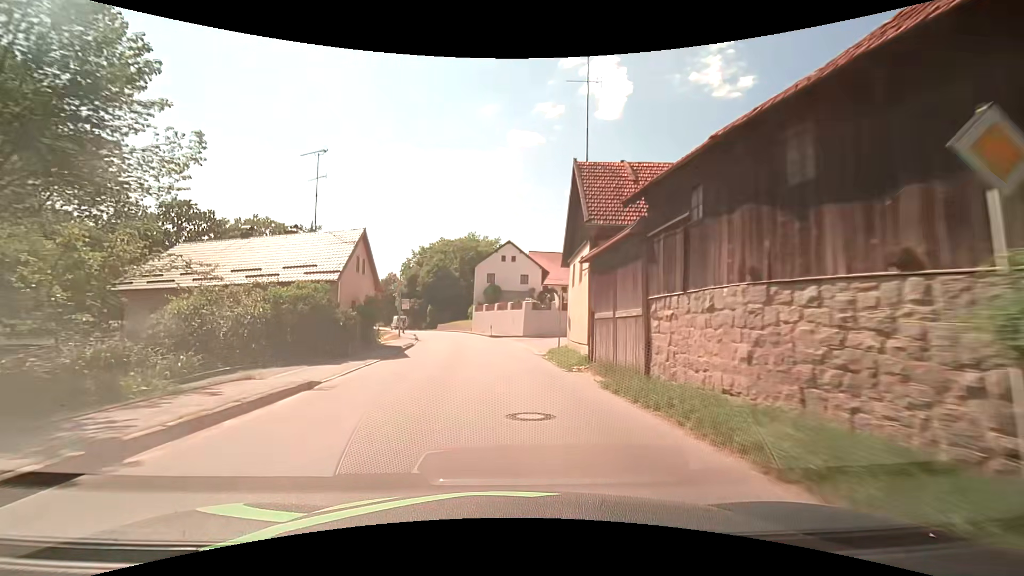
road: secondary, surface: asphalt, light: Day
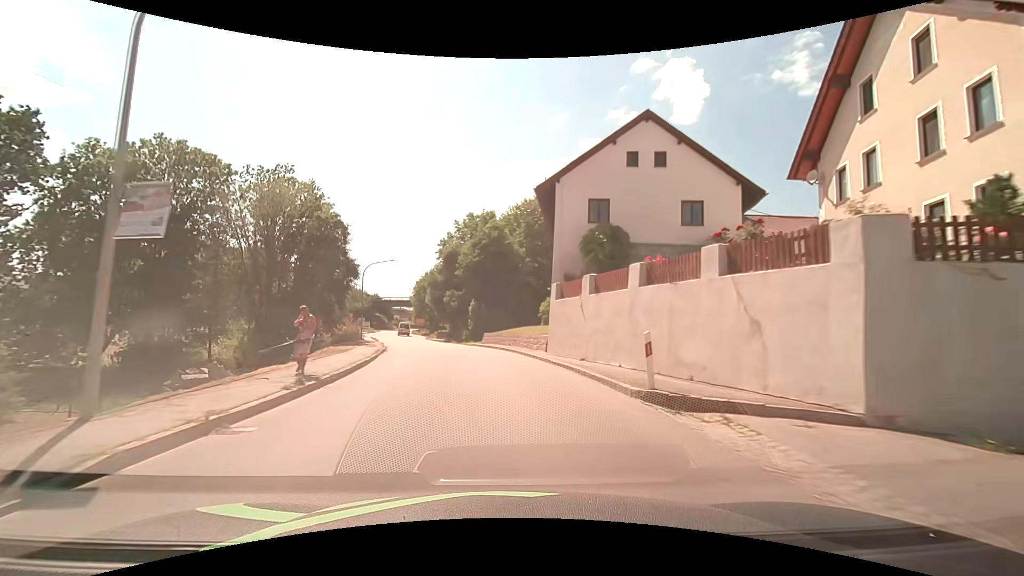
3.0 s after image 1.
(-2.6, +37.5) m; -8°
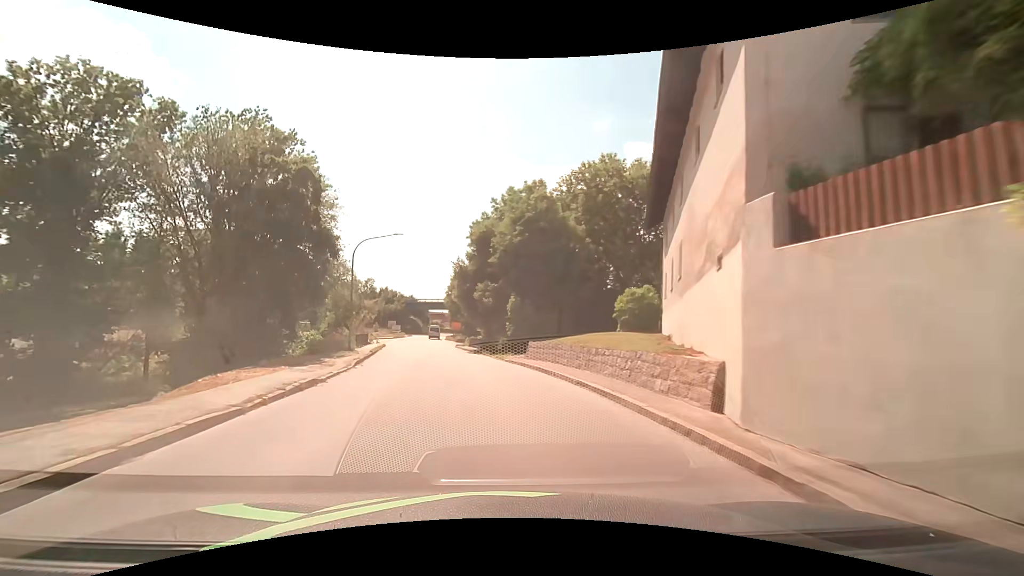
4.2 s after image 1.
(-0.6, +15.0) m; -5°
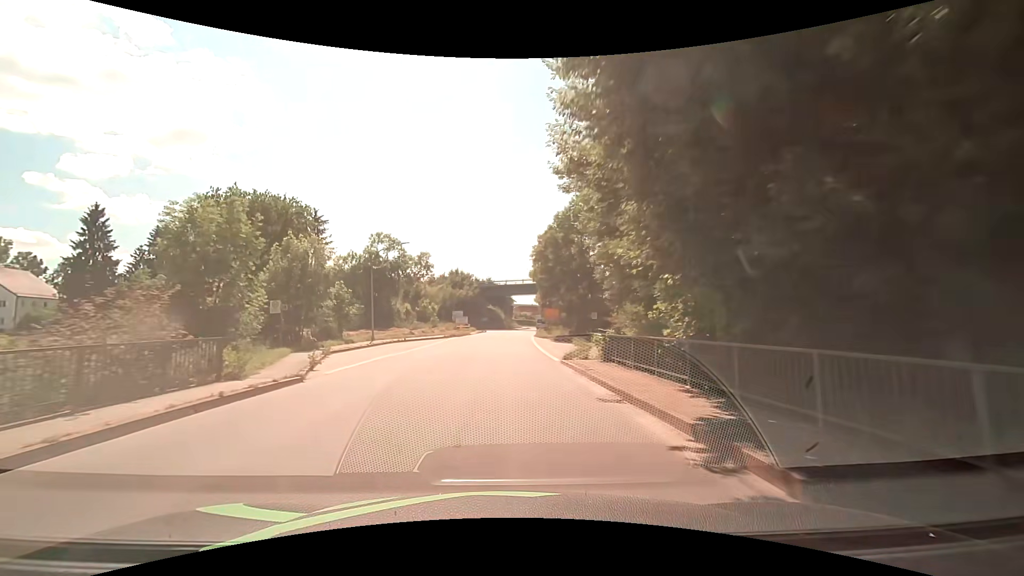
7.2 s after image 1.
(-4.1, +37.7) m; -11°
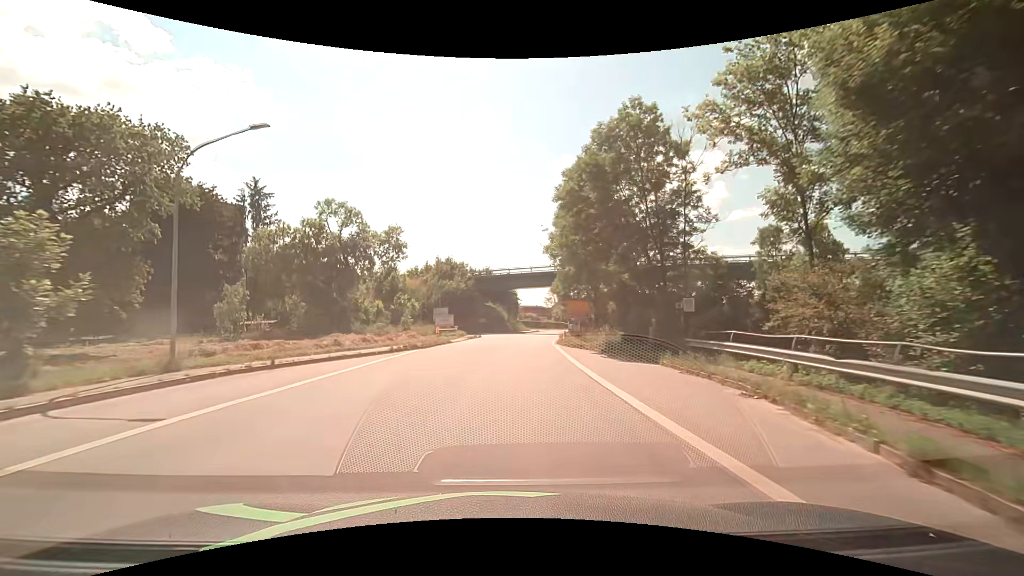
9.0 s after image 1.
(-0.1, +23.0) m; 0°
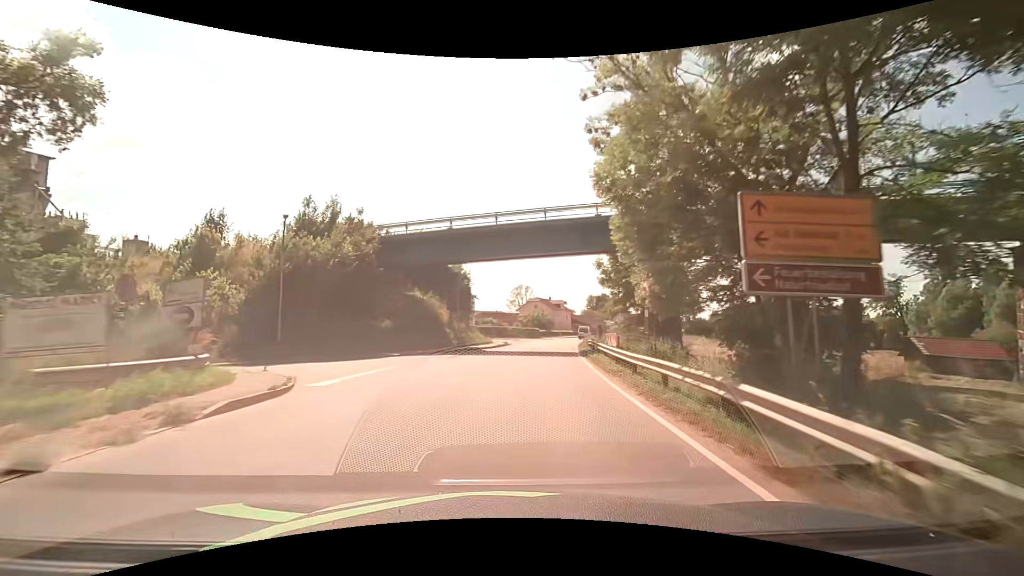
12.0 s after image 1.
(+1.1, +37.8) m; +4°
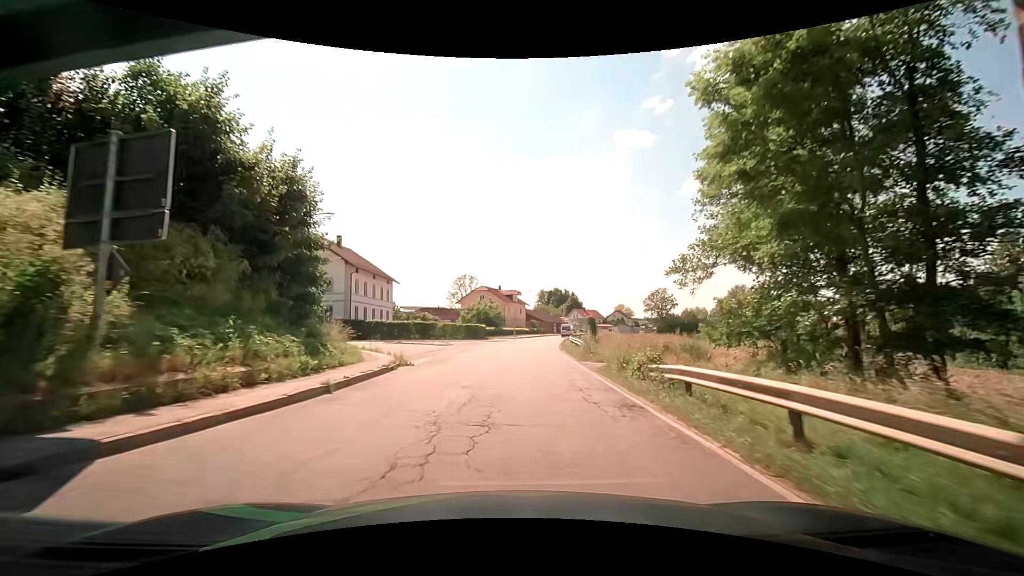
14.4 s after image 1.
(+1.8, +30.3) m; +6°
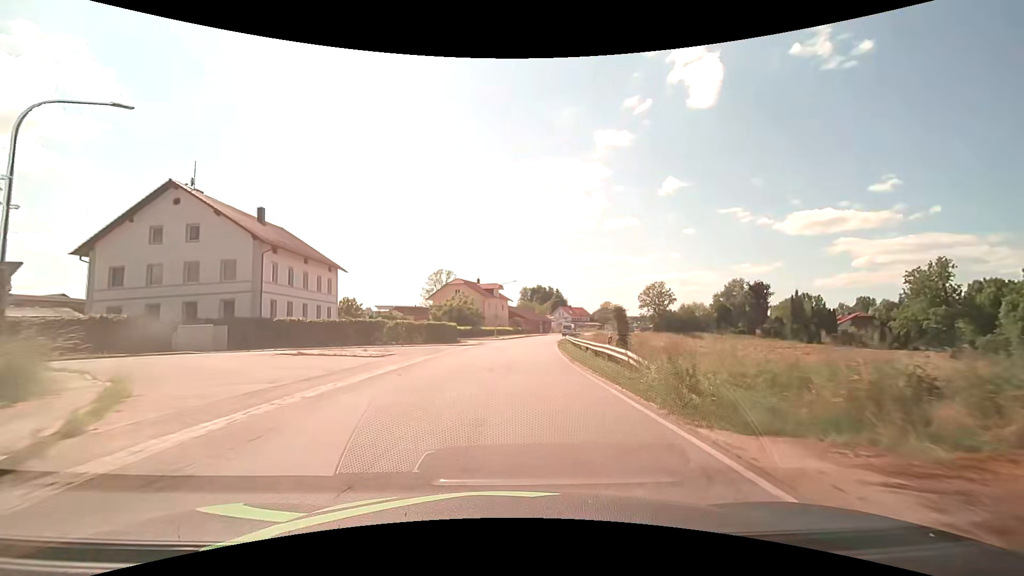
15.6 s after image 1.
(+0.3, +15.2) m; +2°
(0, +10) (+1, +20) (+1, +30) (+2, +40) (+3, +50) (+4, +60) (+6, +70) (+8, +79) (+10, +89) (+12, +99) m
